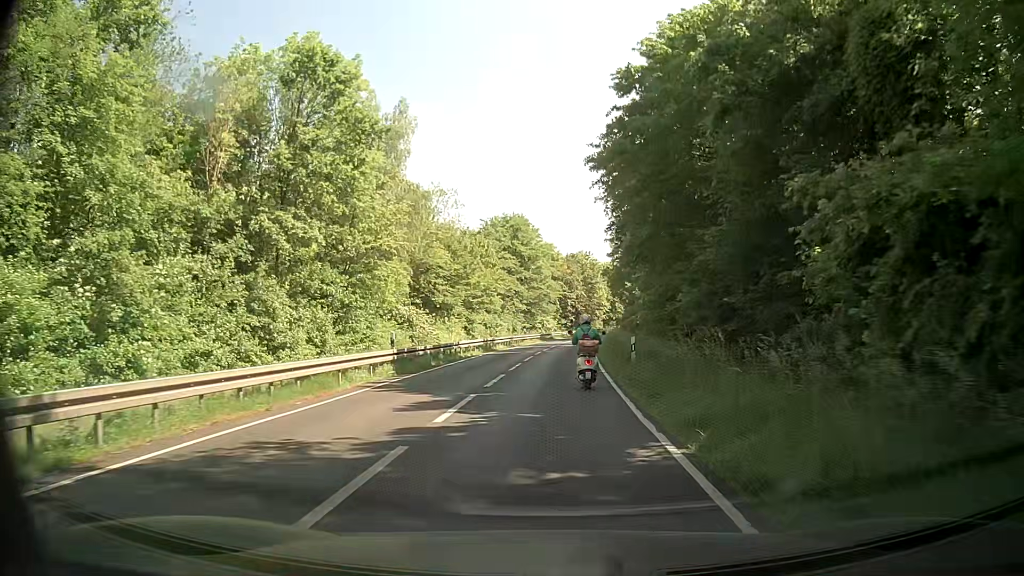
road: secondary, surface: asphalt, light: Day
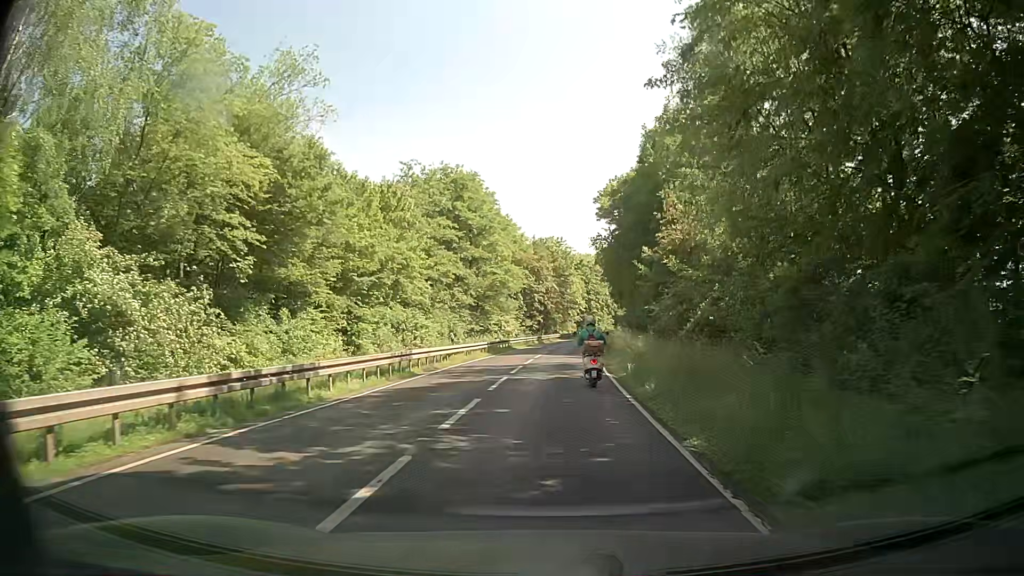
(+1.3, +30.3) m; +3°
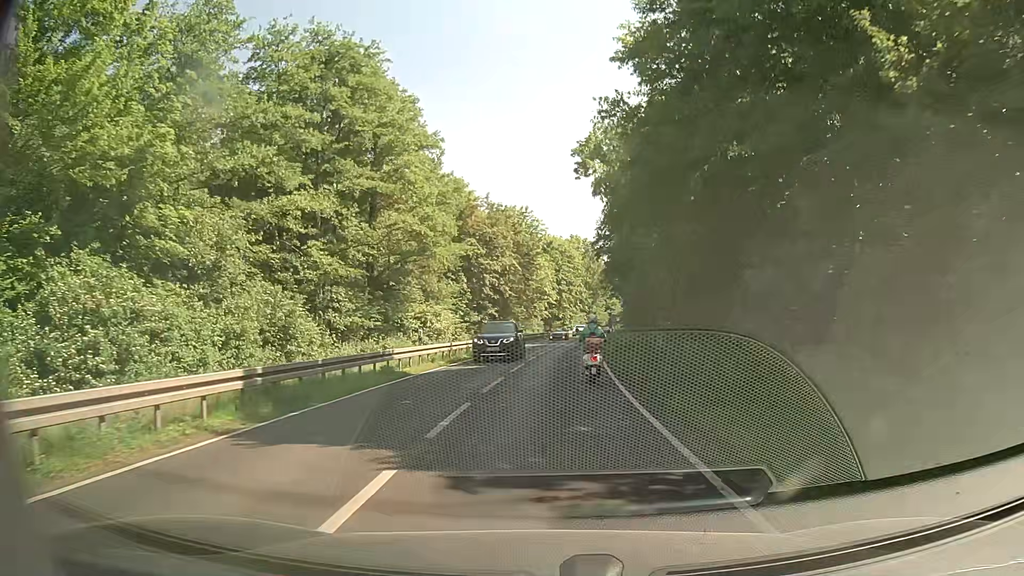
(+1.0, +30.9) m; +4°
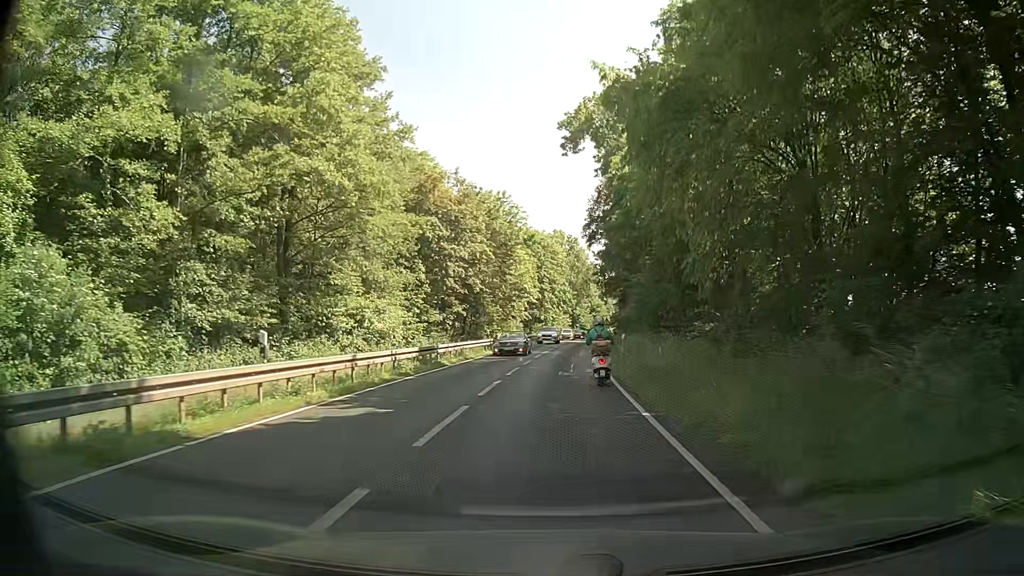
(+0.1, +12.7) m; +2°
(0, +10) (0, +20) (+1, +30) (+1, +40) (+2, +50) (+3, +60) (+4, +70) (+5, +80) (+6, +90) (+7, +100) m
